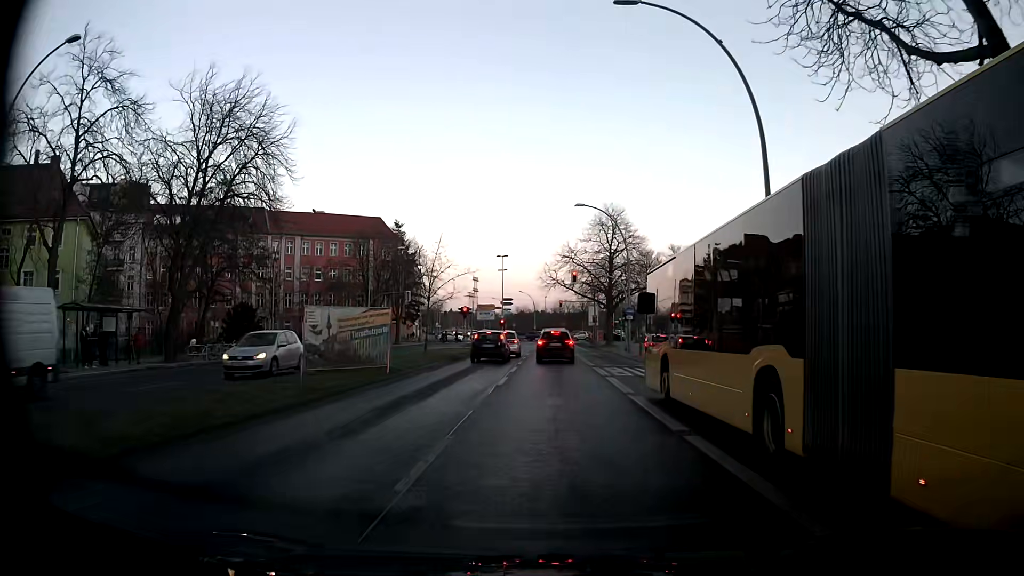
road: secondary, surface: asphalt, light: Day
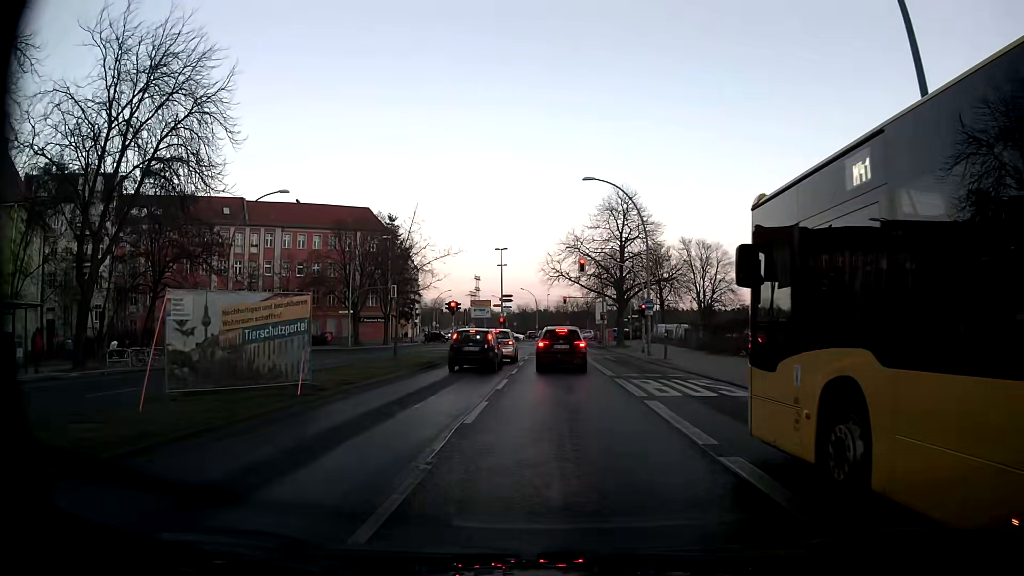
(-0.1, +7.7) m; -1°
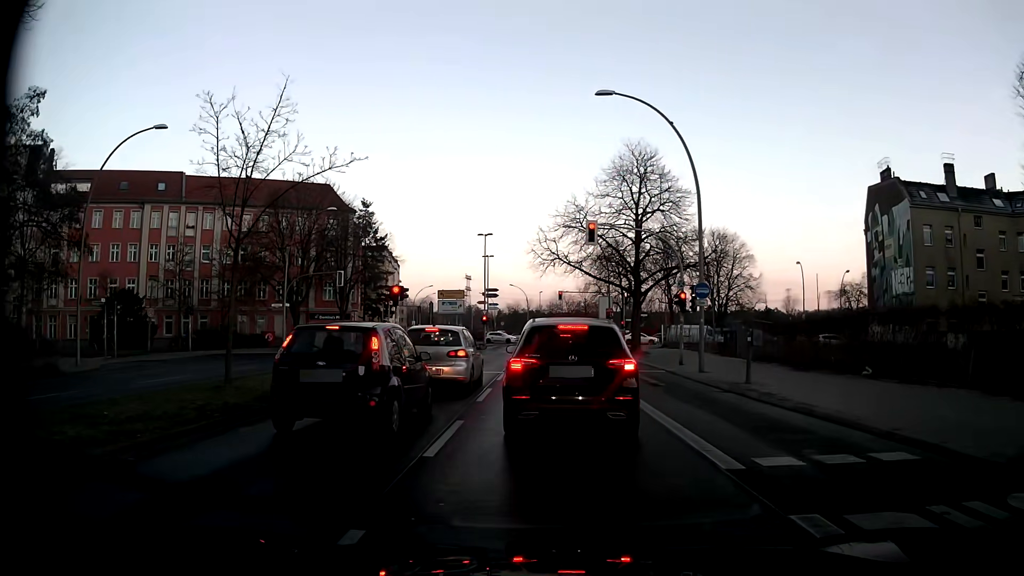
(-0.1, +14.5) m; +2°
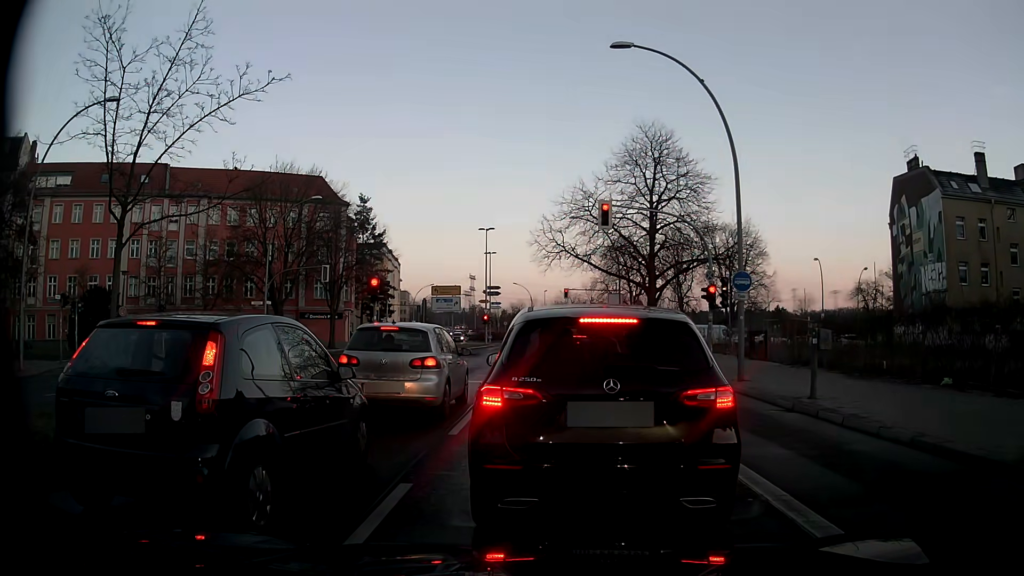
(-0.1, +4.2) m; 0°
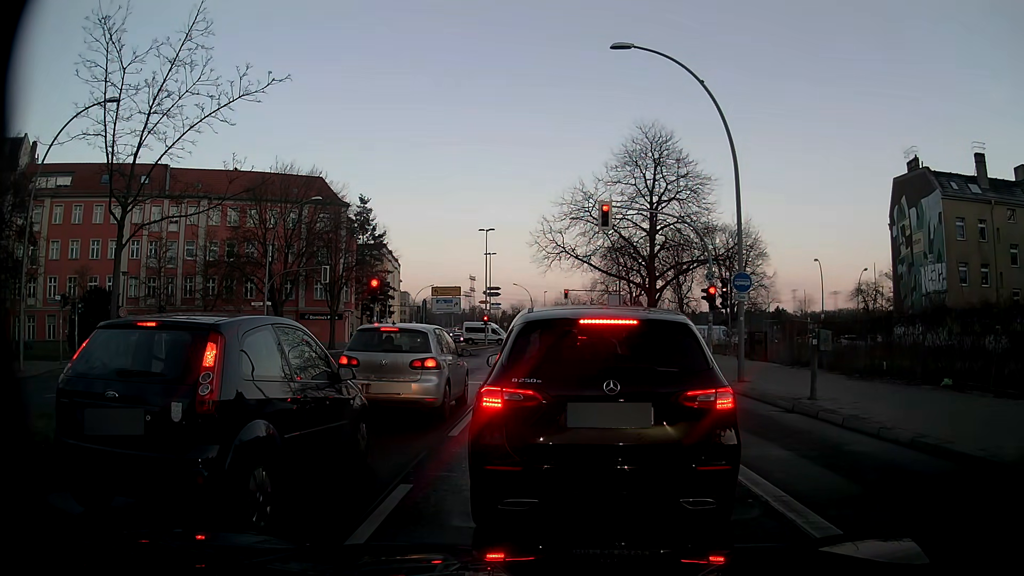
(0.0, 0.0) m; 0°
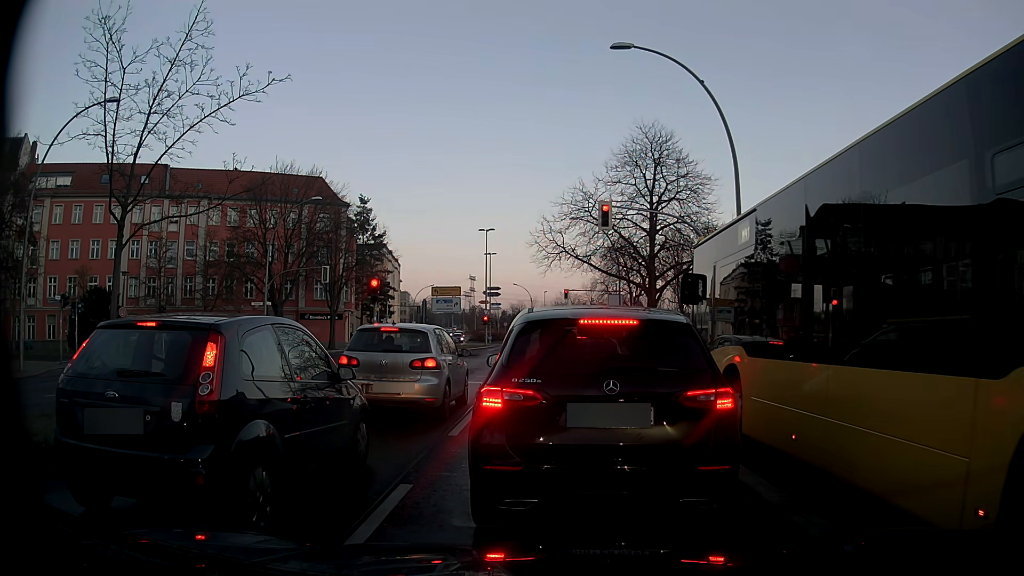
(0.0, 0.0) m; 0°
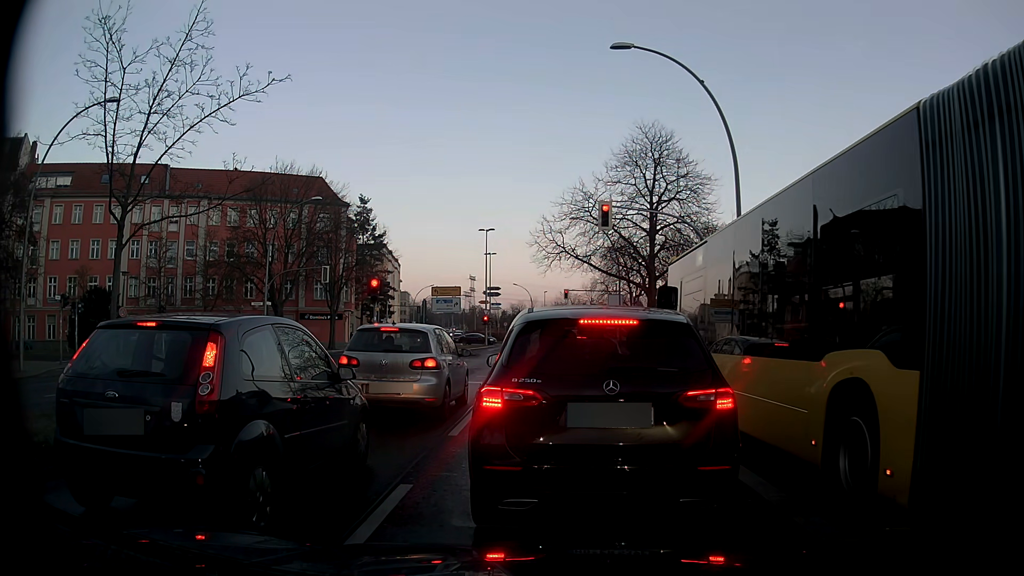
(0.0, 0.0) m; 0°
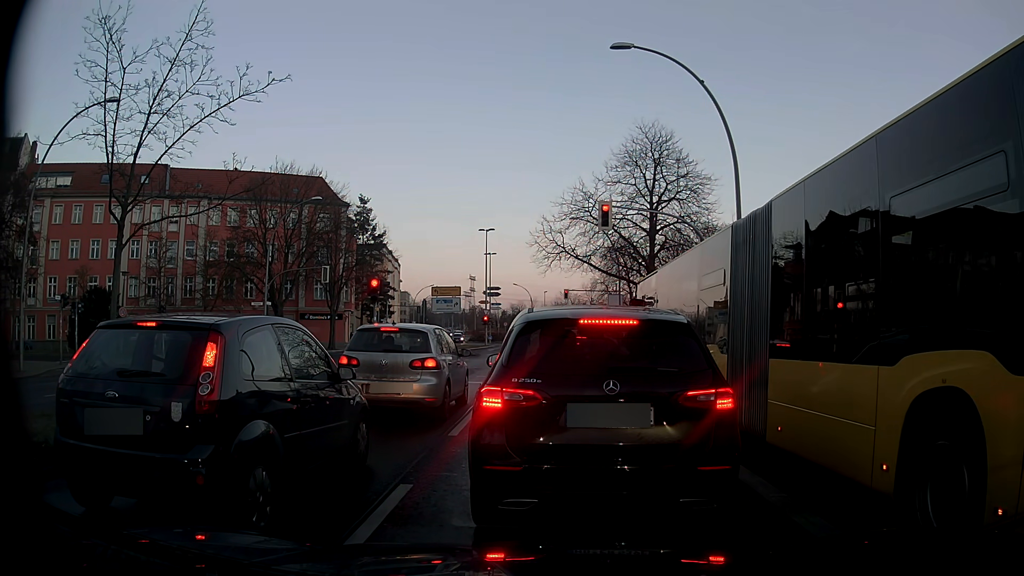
(0.0, 0.0) m; 0°
